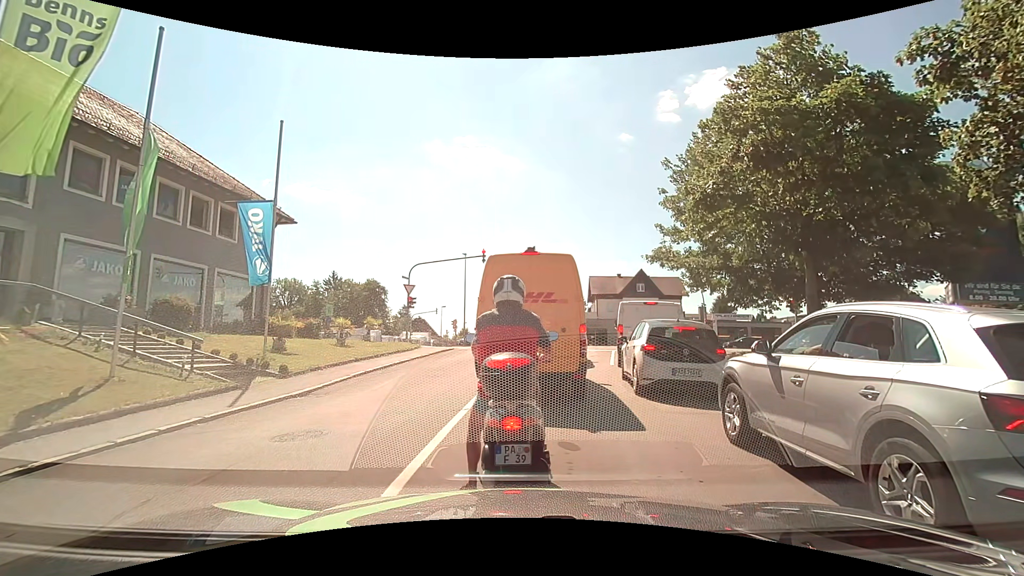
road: residential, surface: asphalt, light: Day
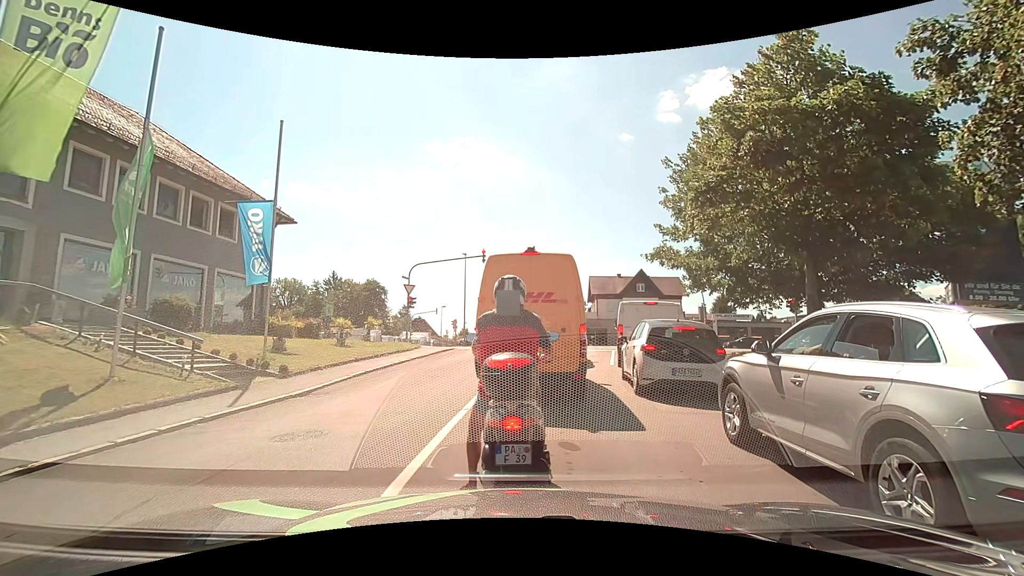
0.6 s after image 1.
(0.0, 0.0) m; 0°
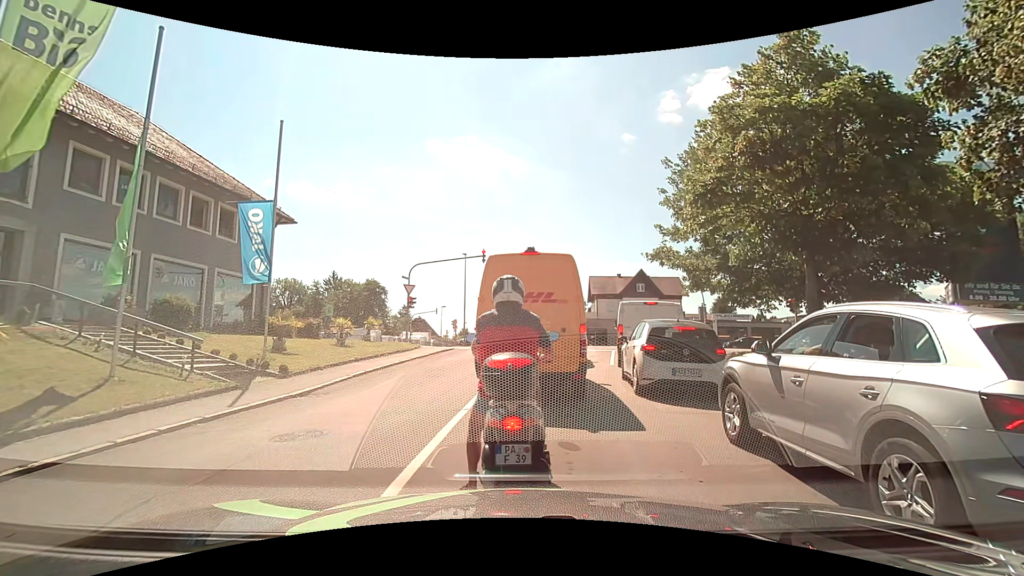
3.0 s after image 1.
(0.0, 0.0) m; 0°
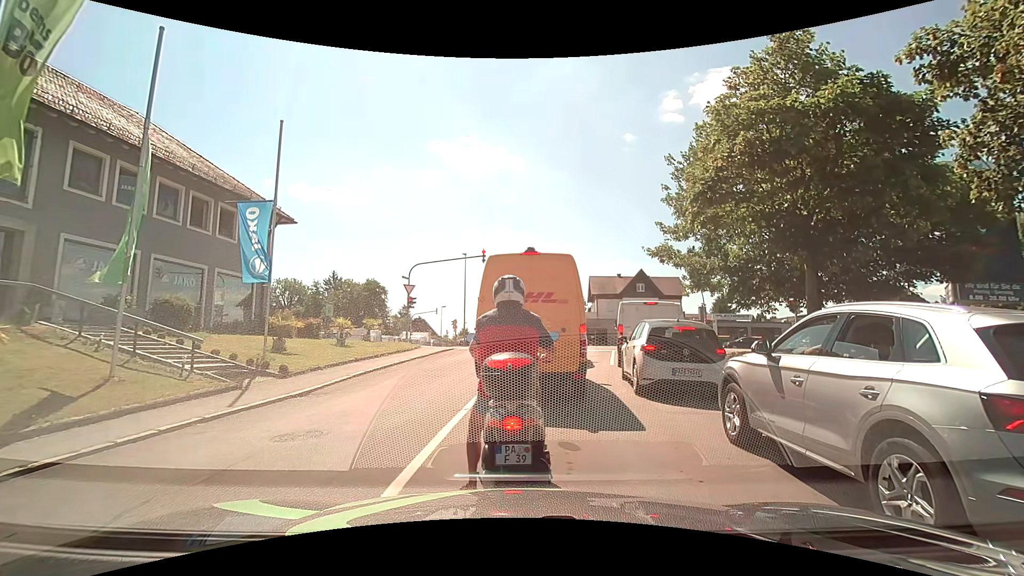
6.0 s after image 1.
(0.0, 0.0) m; 0°
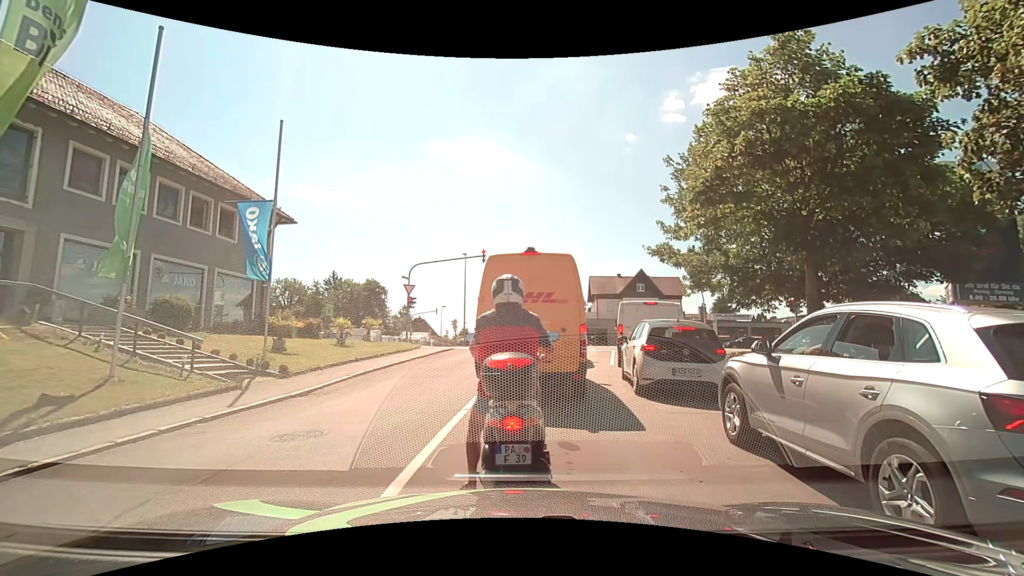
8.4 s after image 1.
(0.0, 0.0) m; 0°
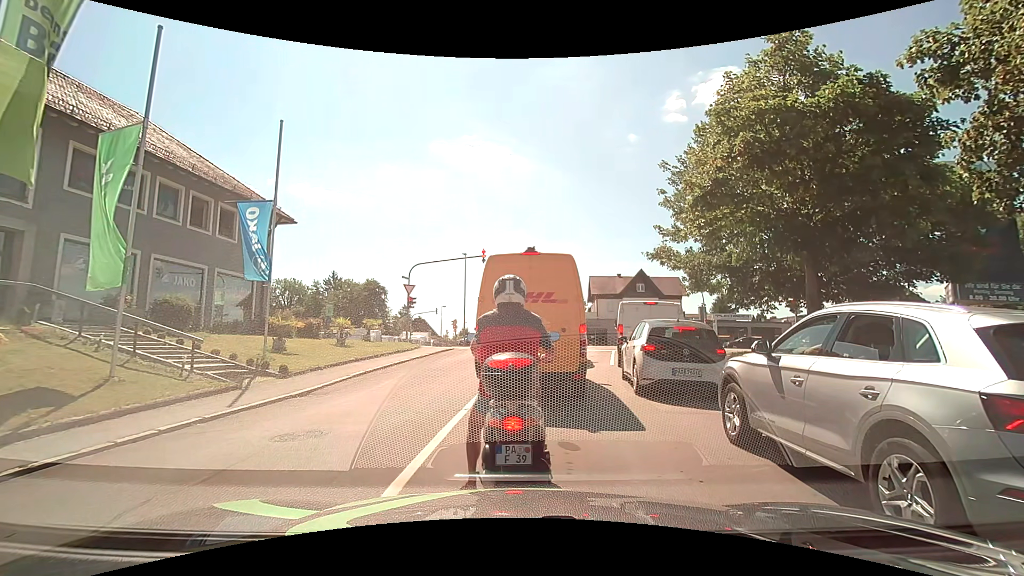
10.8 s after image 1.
(0.0, 0.0) m; 0°
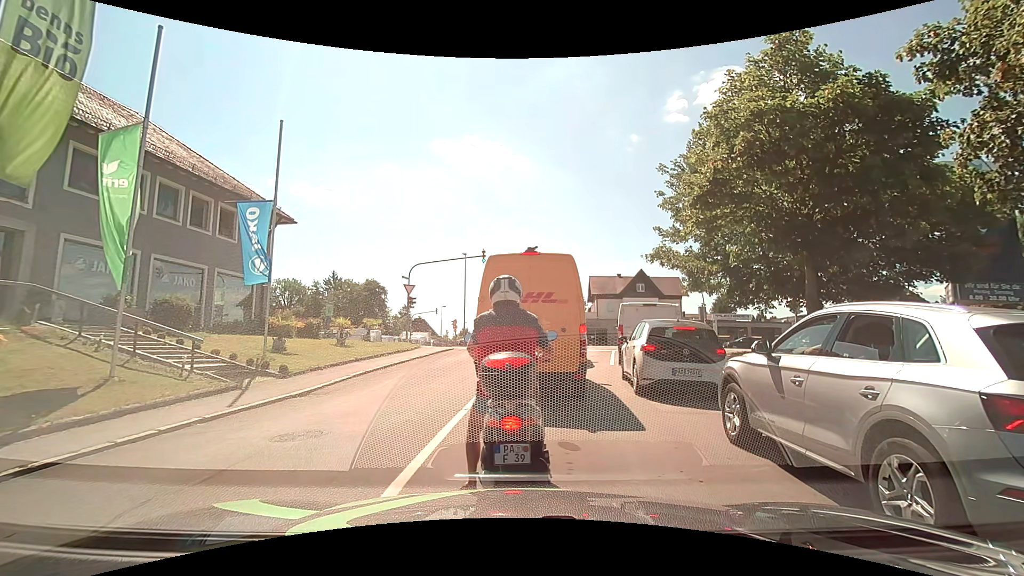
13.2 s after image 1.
(0.0, 0.0) m; 0°
(0, +10) (+2, +20) (+3, +30) (+2, +40) (-5, +47) (-14, +50) (-24, +51) (-34, +52) (-44, +54) (-54, +55) m
